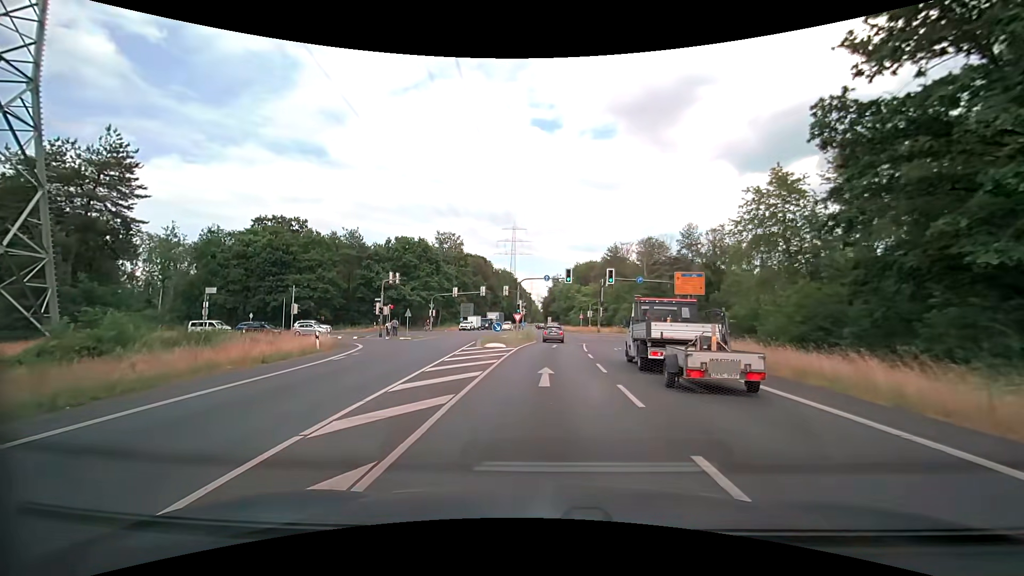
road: secondary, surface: asphalt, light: Day
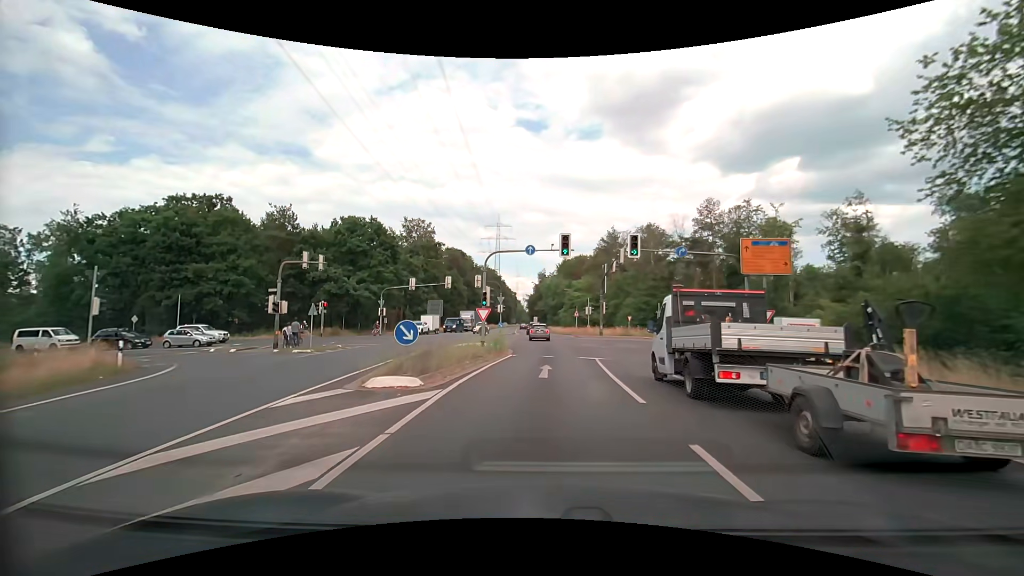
(+0.2, +18.2) m; +2°
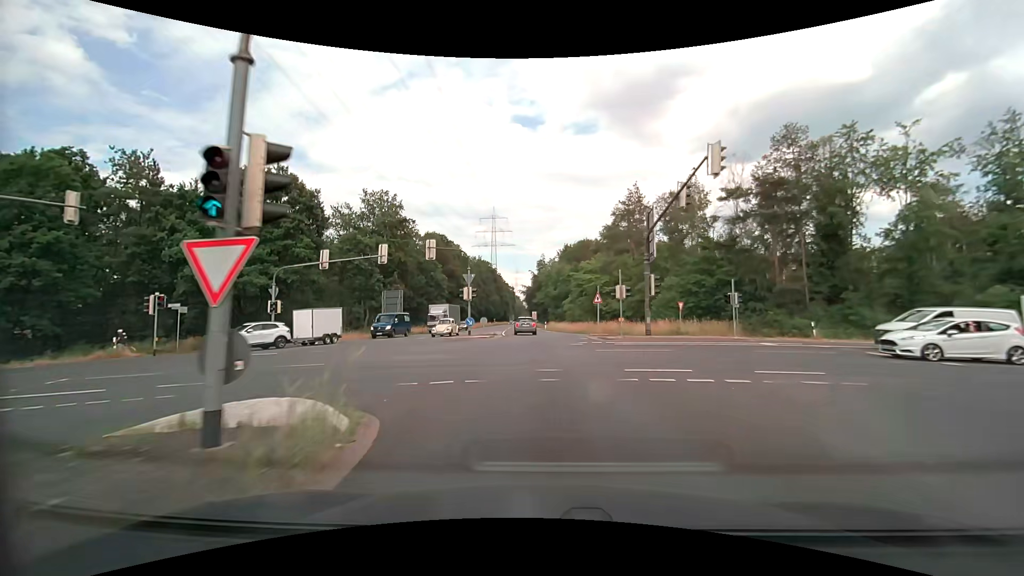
(+0.1, +23.6) m; 0°
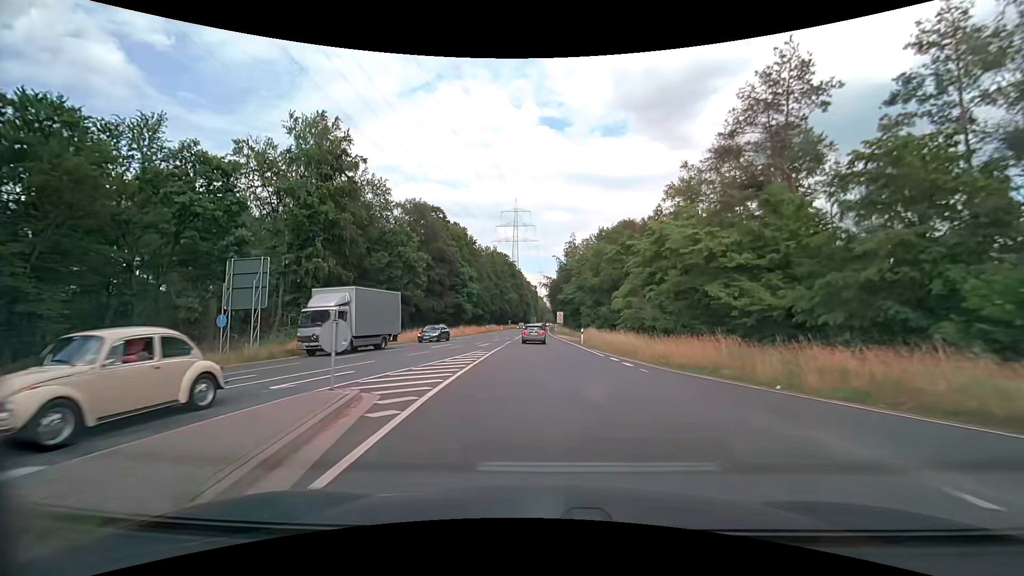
(-0.8, +33.4) m; -3°
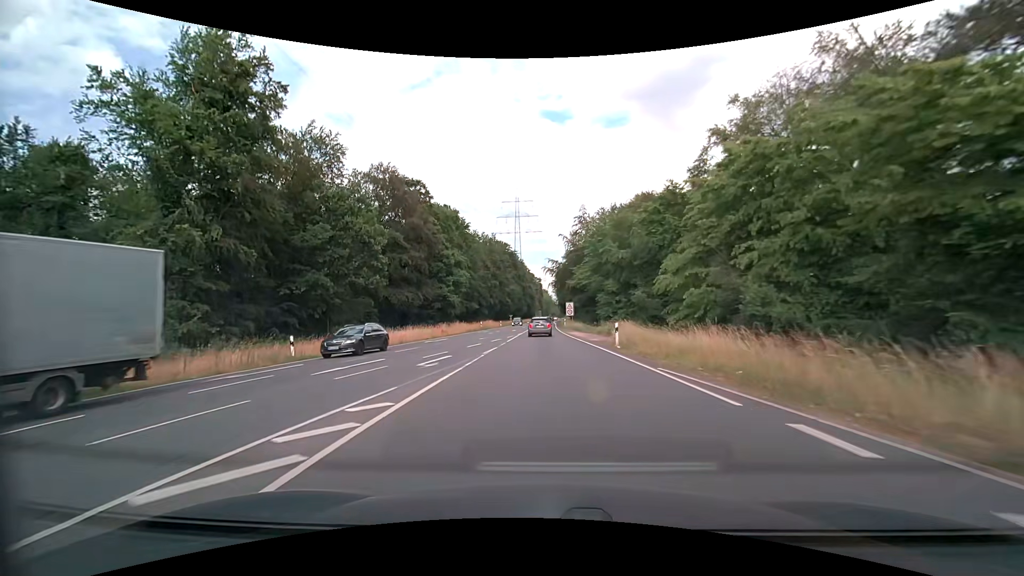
(0.0, +16.3) m; -1°
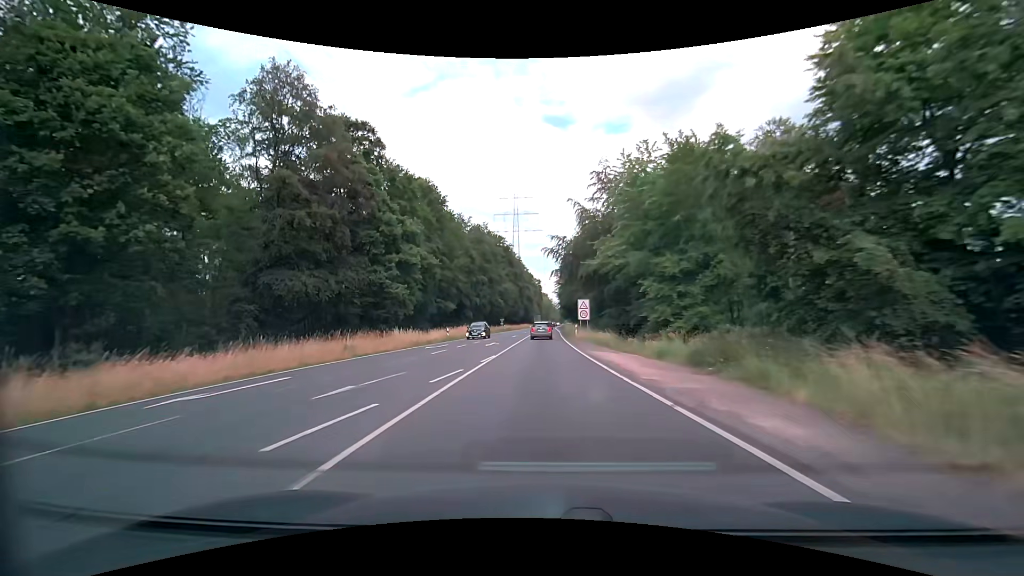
(0.0, +24.6) m; 0°
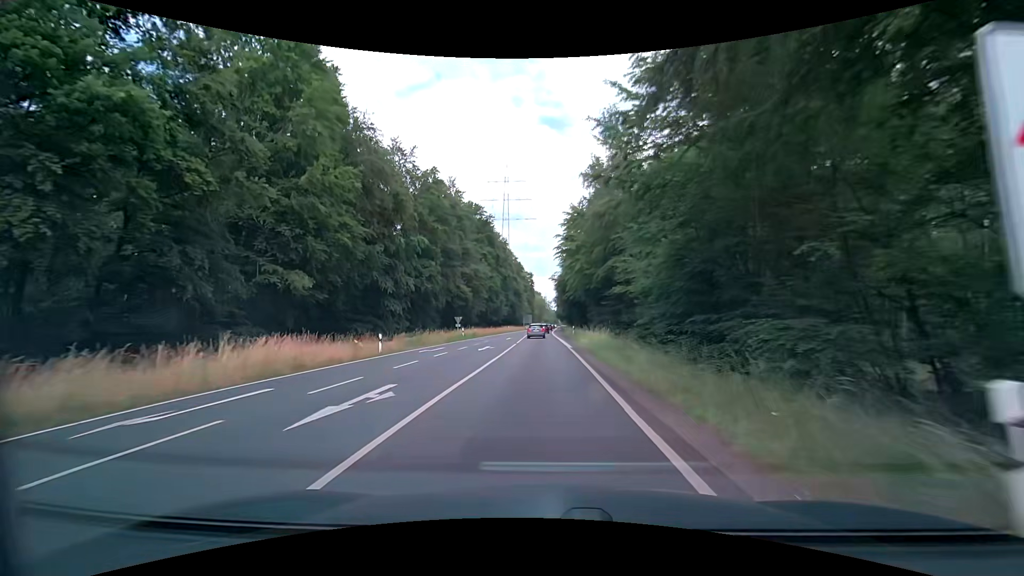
(+0.3, +42.9) m; +1°
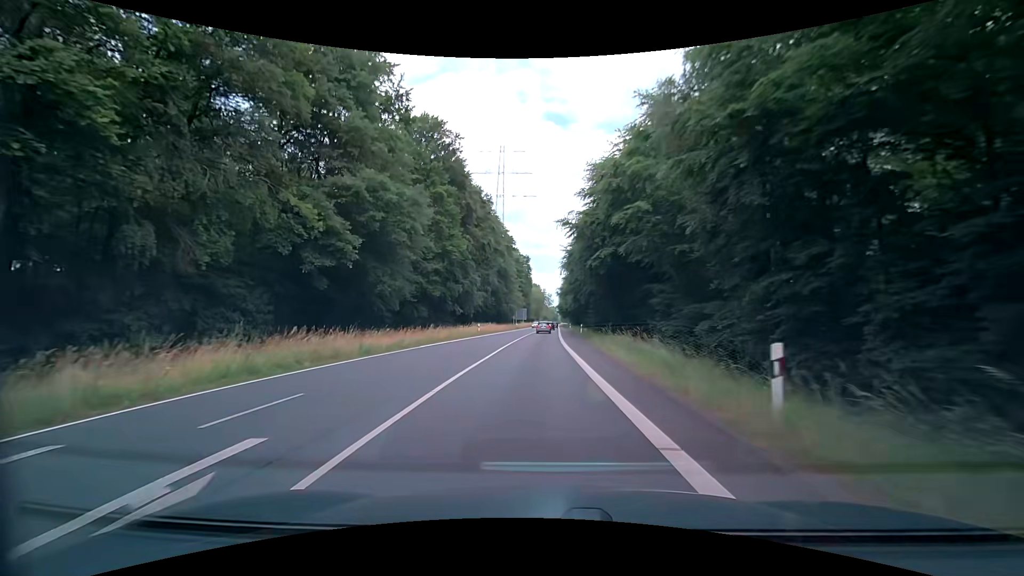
(-0.2, +45.9) m; 0°
(0, +10) (0, +20) (0, +30) (0, +40) (0, +50) (+1, +60) (+1, +70) (+1, +80) (+2, +90) (+2, +100) m
